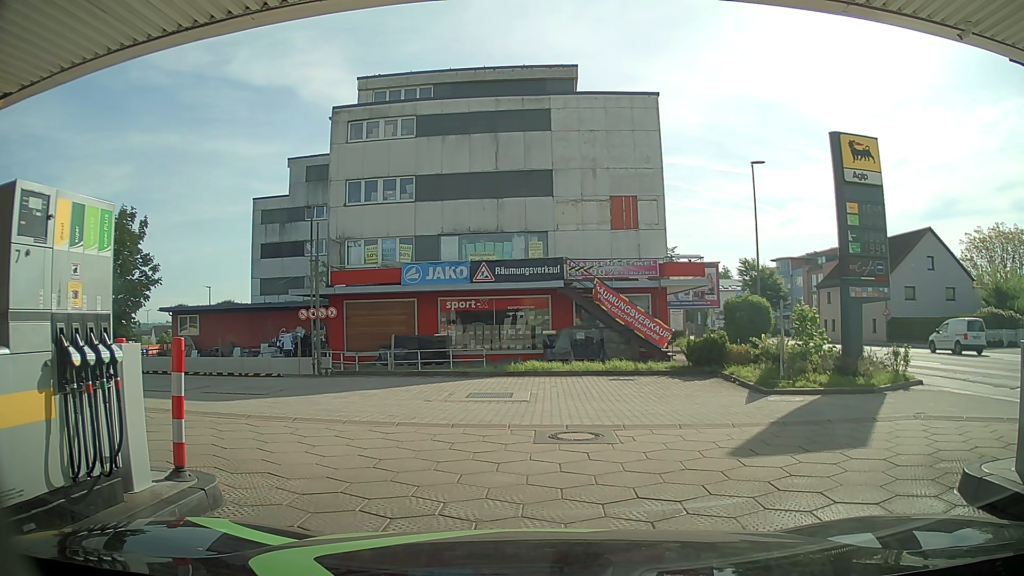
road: service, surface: paving_stones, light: Day
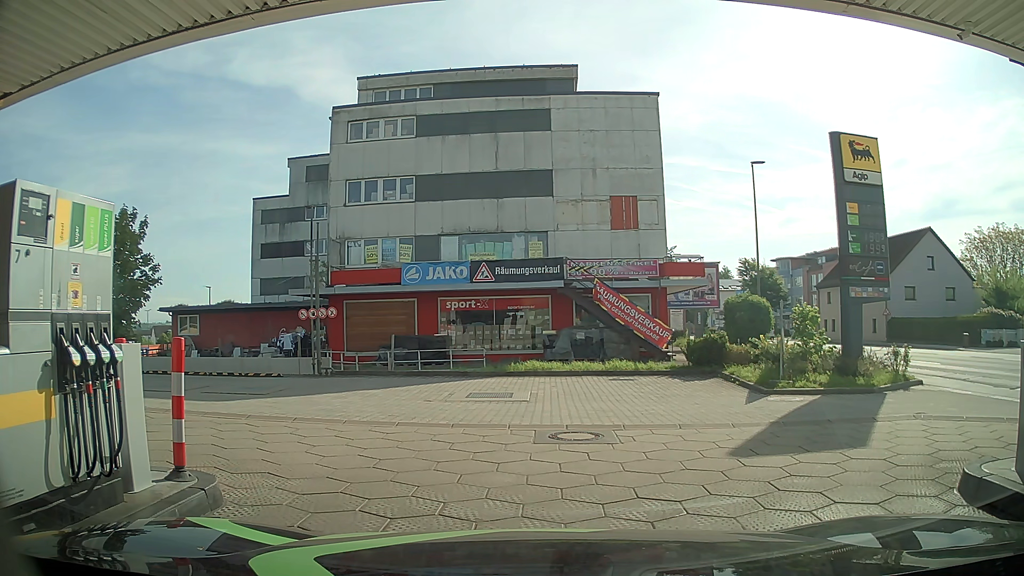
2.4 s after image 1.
(0.0, 0.0) m; 0°
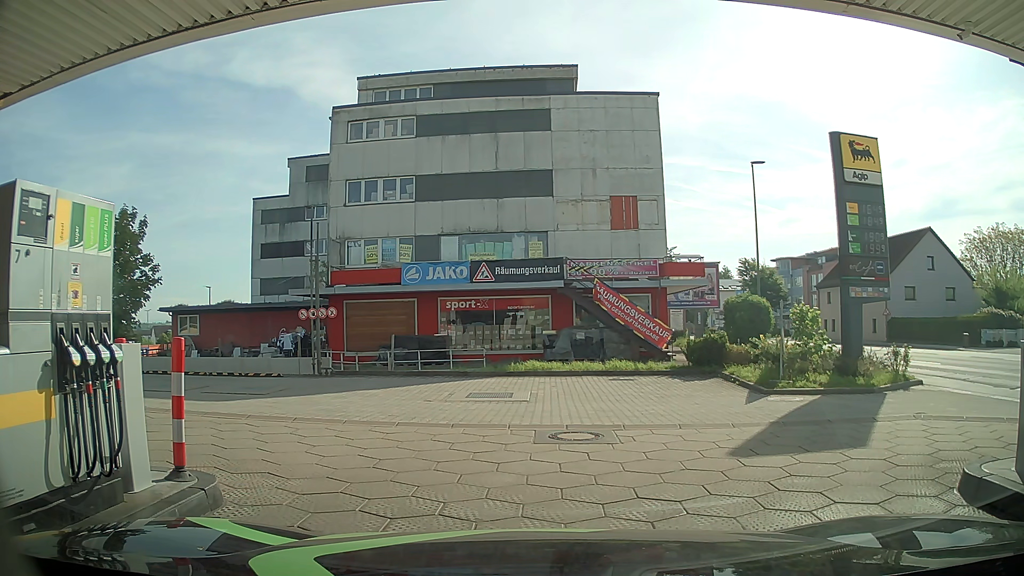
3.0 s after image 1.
(0.0, 0.0) m; 0°
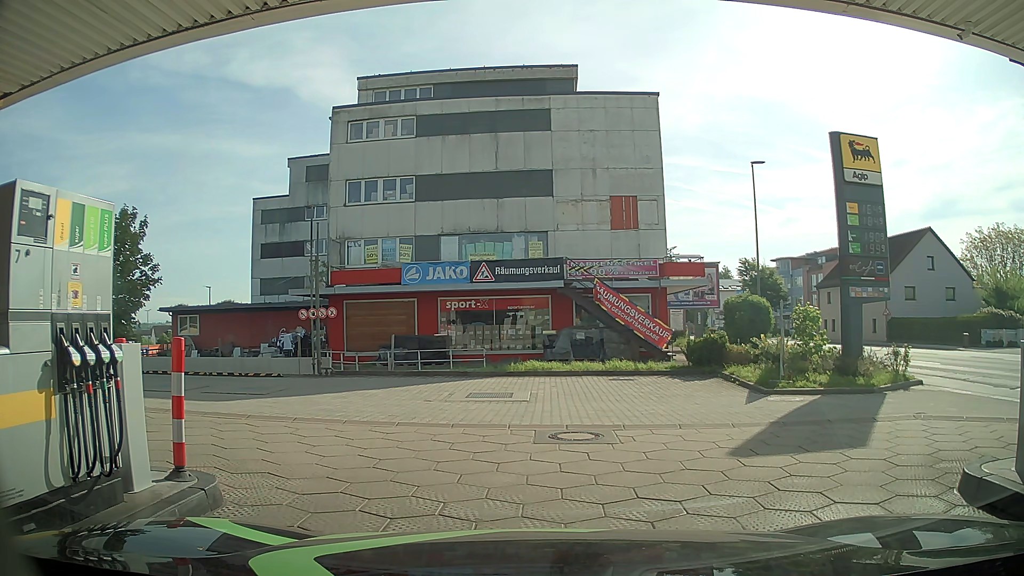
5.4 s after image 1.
(0.0, 0.0) m; 0°
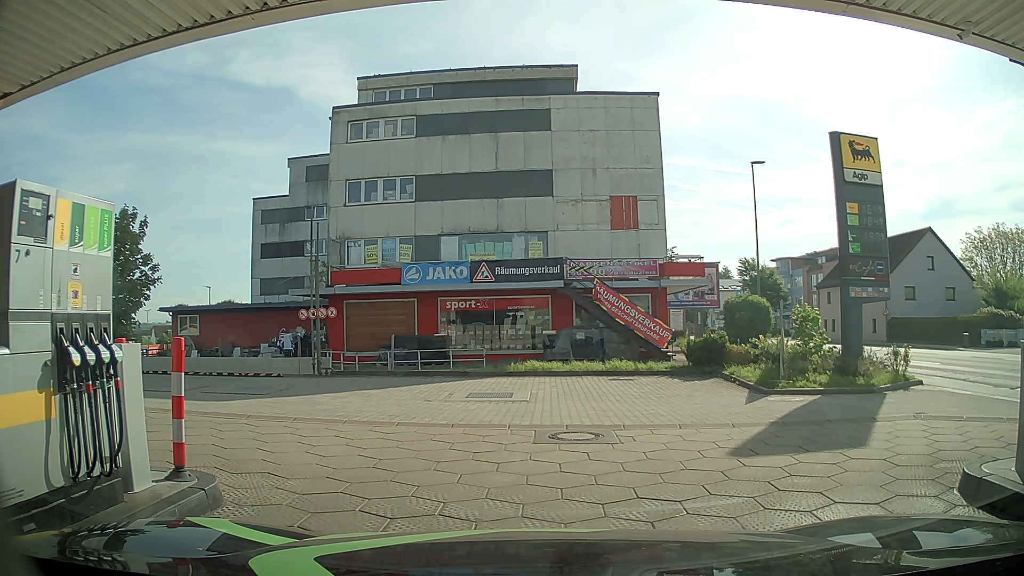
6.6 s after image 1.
(0.0, 0.0) m; 0°
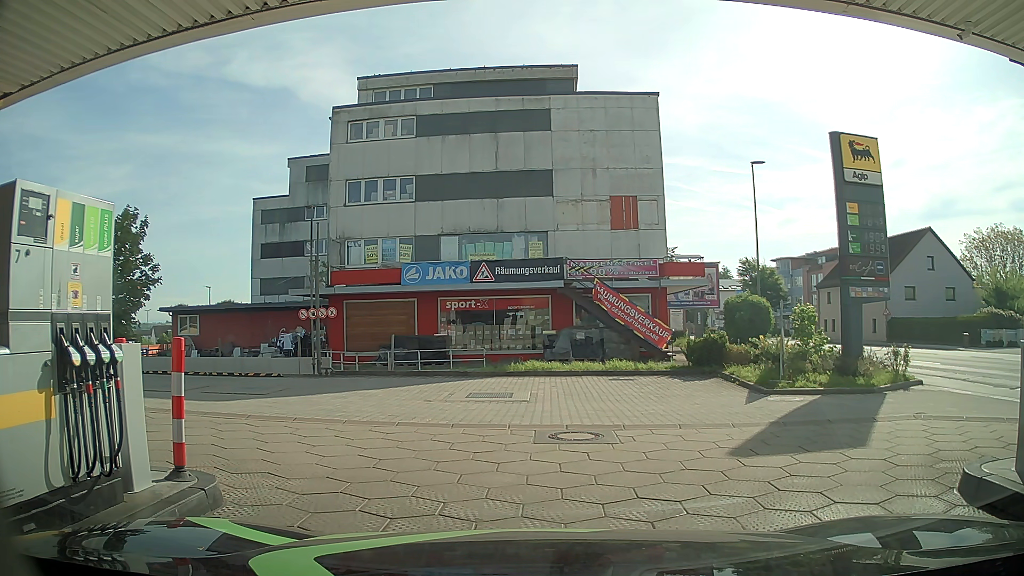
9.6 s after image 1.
(0.0, 0.0) m; 0°
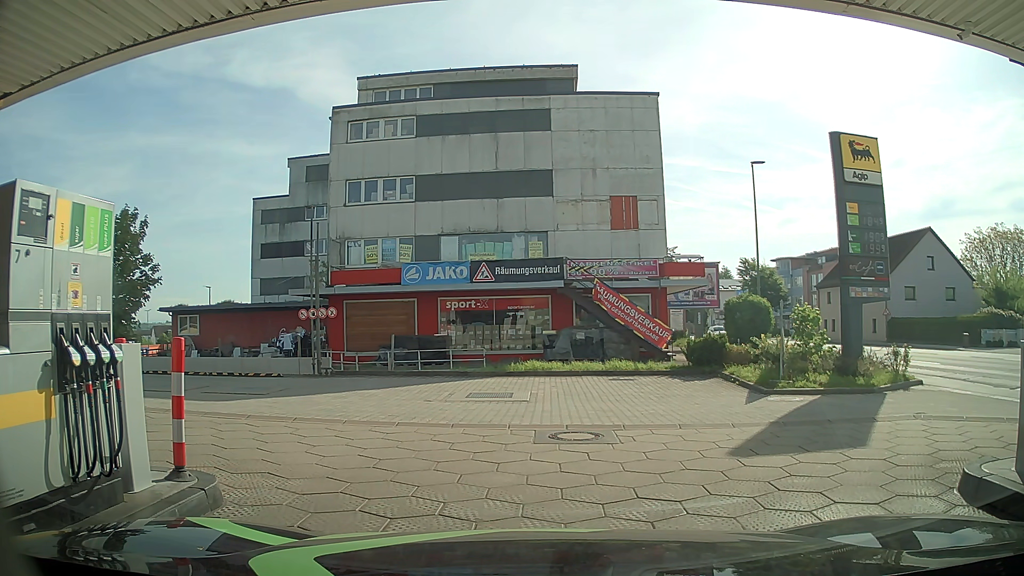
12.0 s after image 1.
(0.0, 0.0) m; 0°
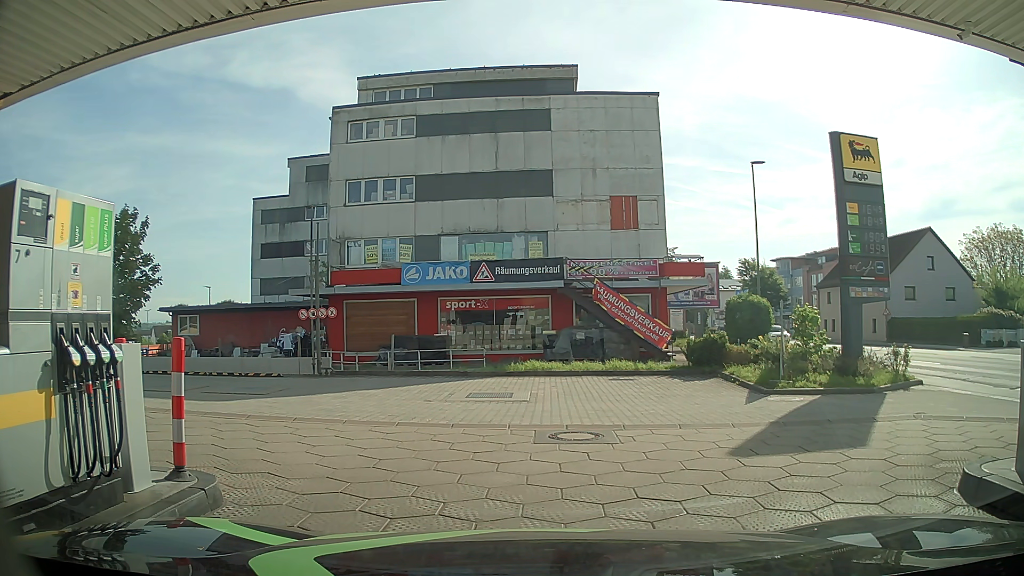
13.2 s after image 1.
(0.0, 0.0) m; 0°
